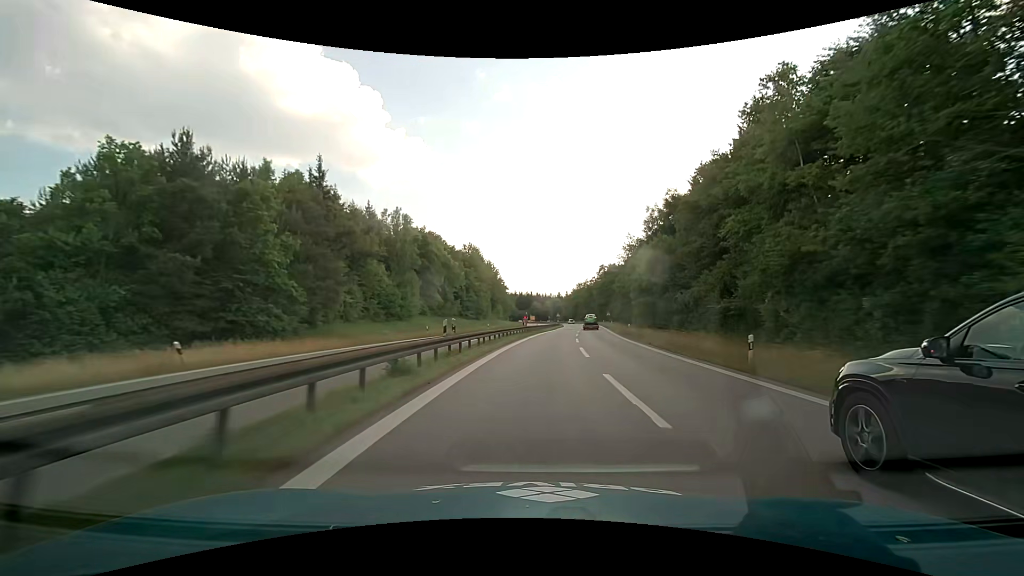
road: motorway_link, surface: asphalt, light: Day
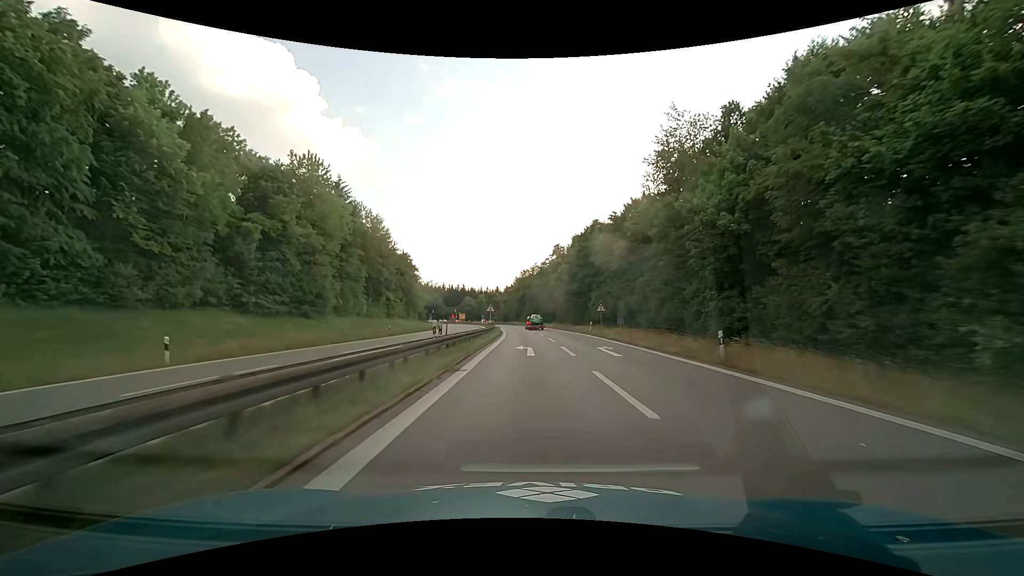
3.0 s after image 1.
(+3.9, +59.4) m; +7°
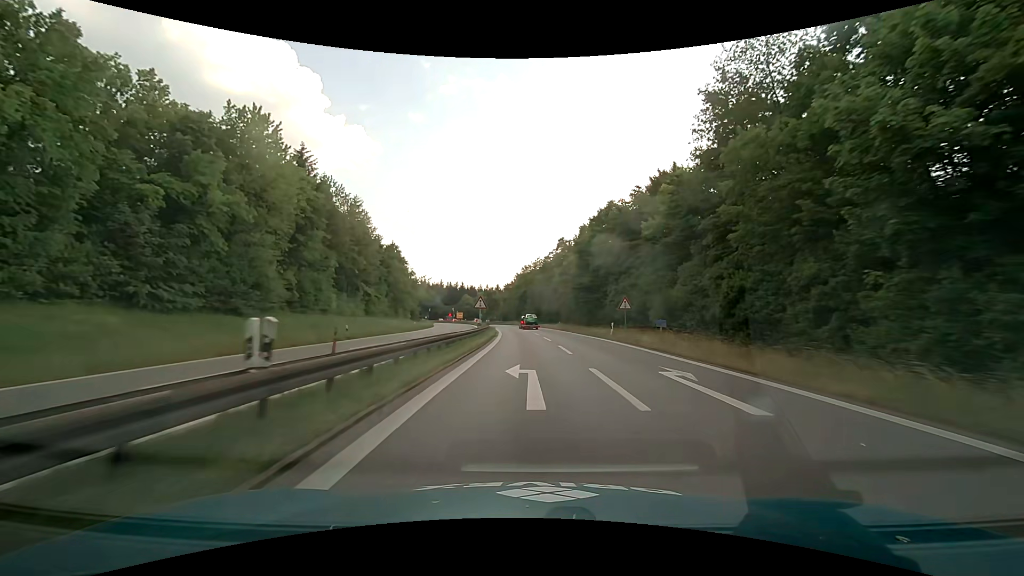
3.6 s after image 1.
(0.0, +11.4) m; 0°
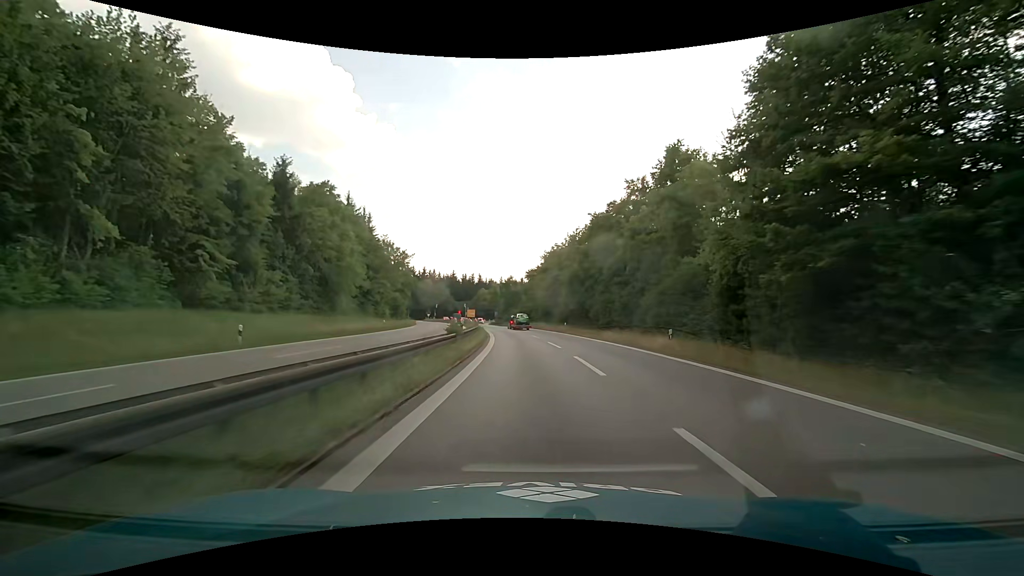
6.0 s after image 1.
(-1.0, +43.0) m; -3°
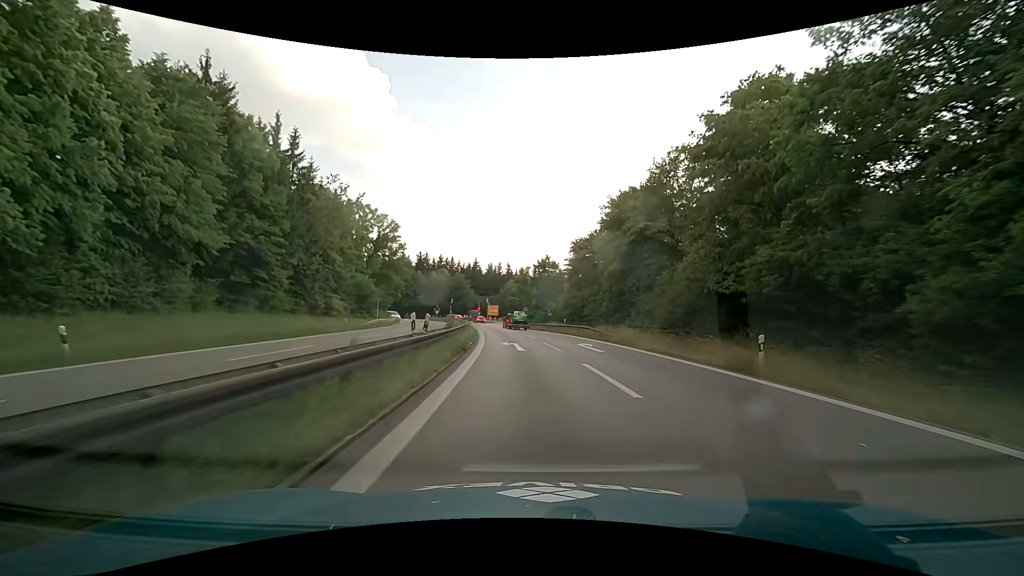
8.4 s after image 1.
(-1.4, +39.0) m; -4°
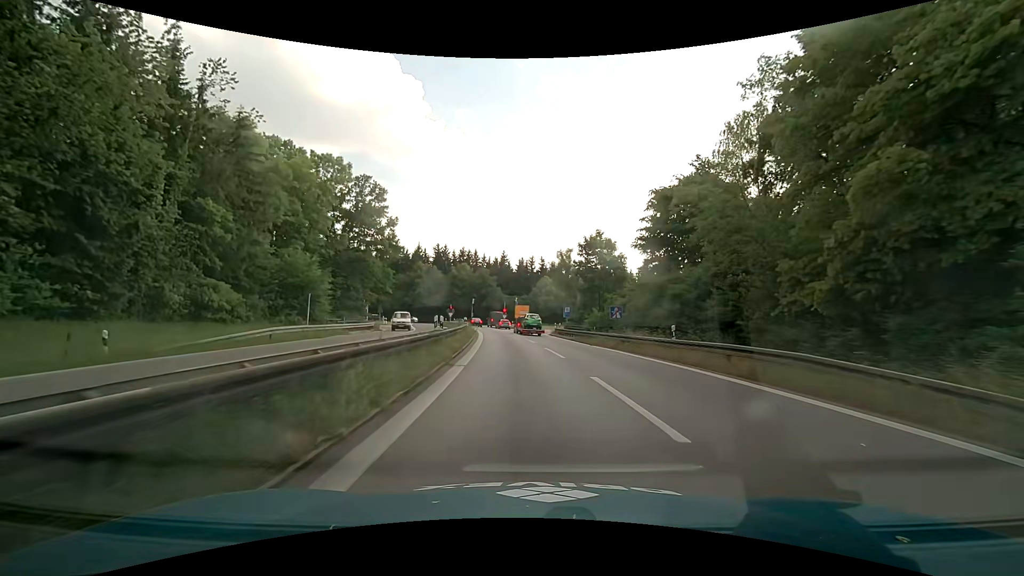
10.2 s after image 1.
(-1.1, +26.4) m; -5°
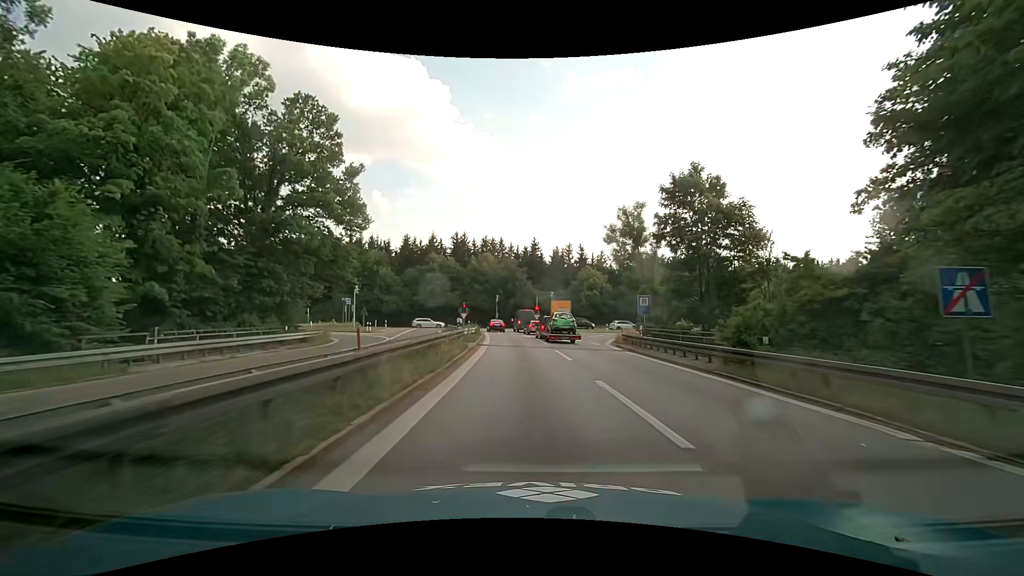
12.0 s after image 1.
(-0.7, +23.8) m; -4°
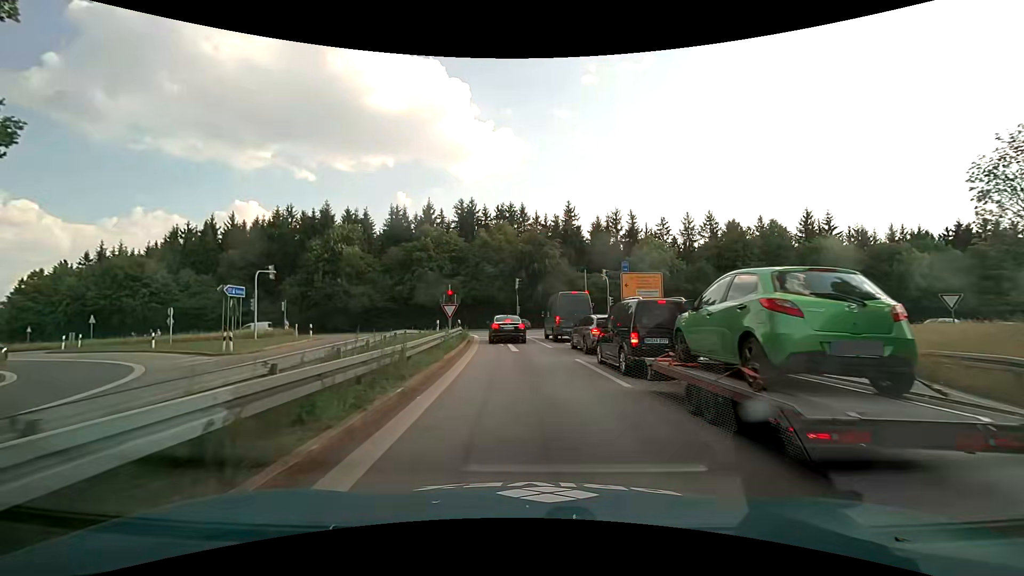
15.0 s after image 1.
(-0.9, +31.1) m; -3°
(0, +10) (-1, +20) (-2, +30) (-3, +40) (-7, +49) (-14, +55) (-24, +57) (-34, +57) (-44, +56) (-54, +55) m
